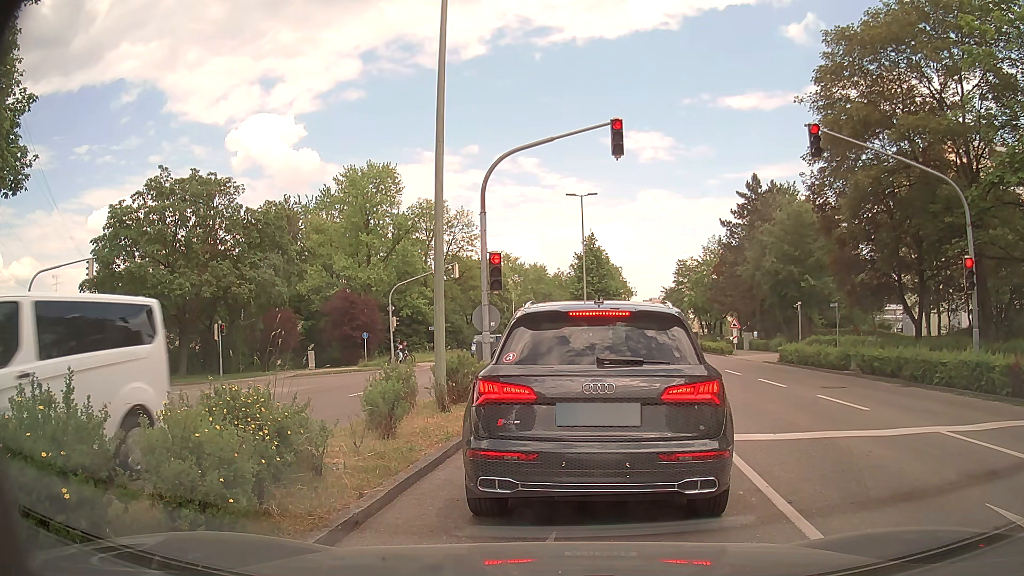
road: tertiary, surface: asphalt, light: Day
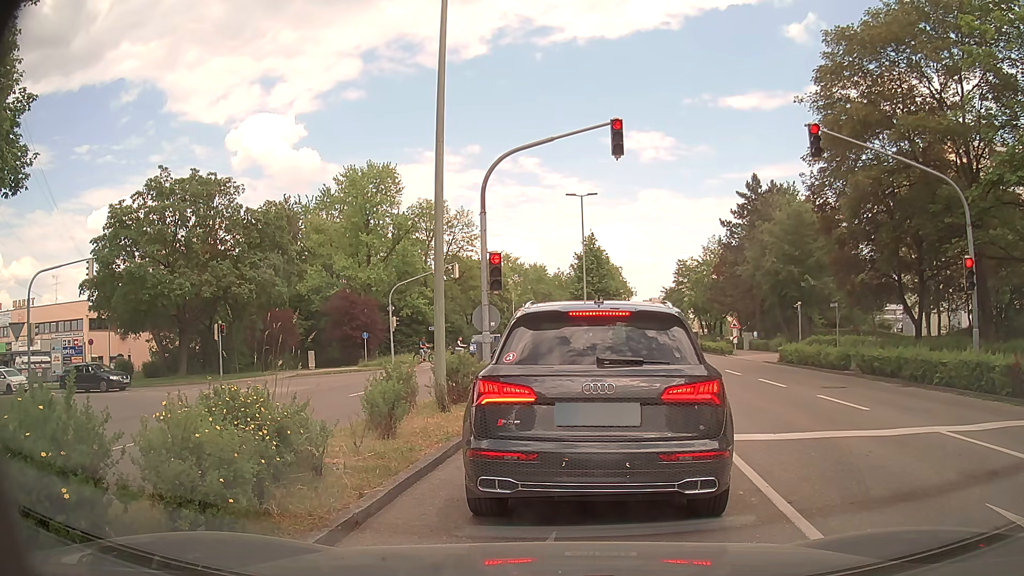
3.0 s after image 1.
(0.0, 0.0) m; 0°
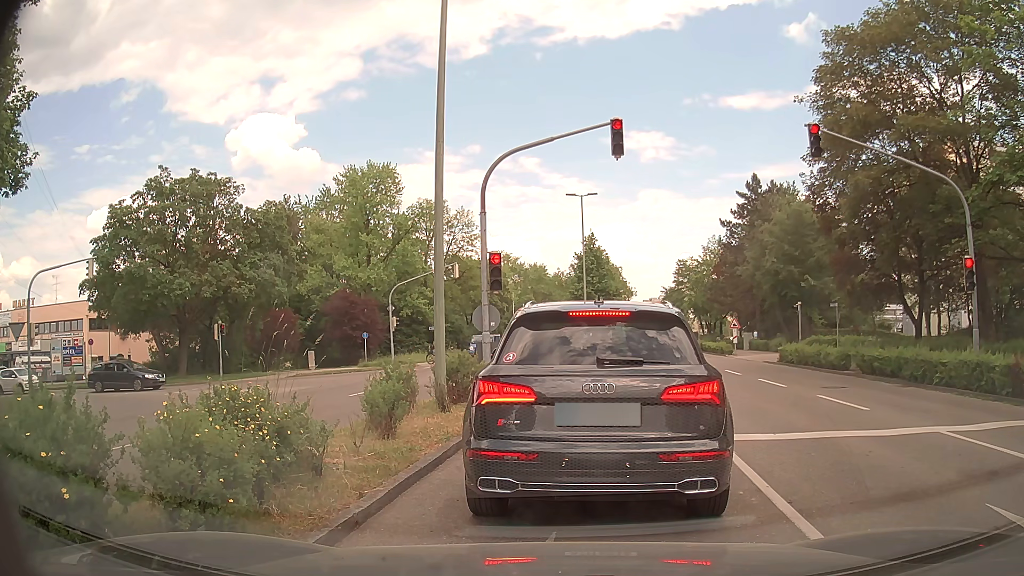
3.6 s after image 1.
(0.0, 0.0) m; 0°
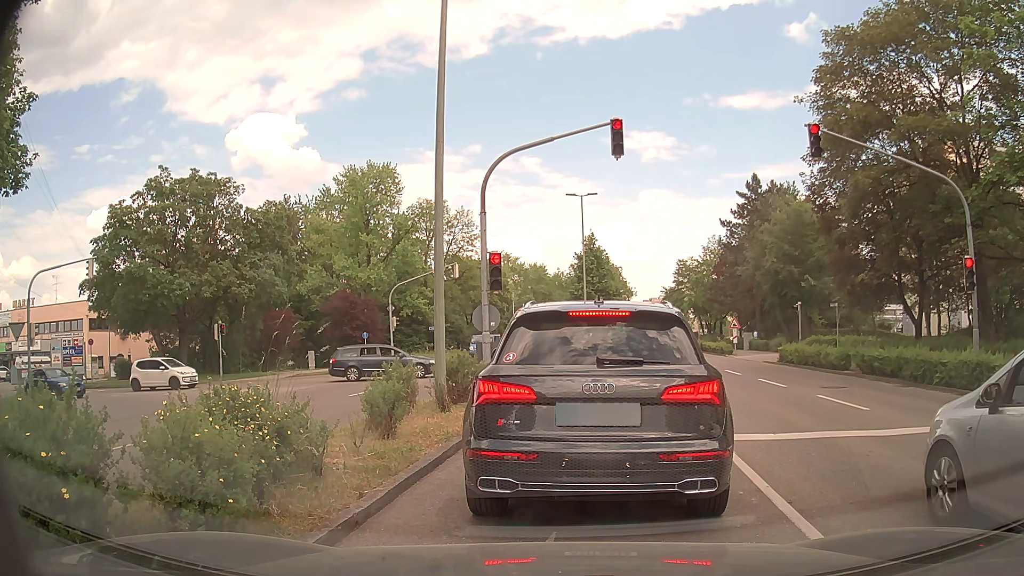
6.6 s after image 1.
(0.0, 0.0) m; 0°
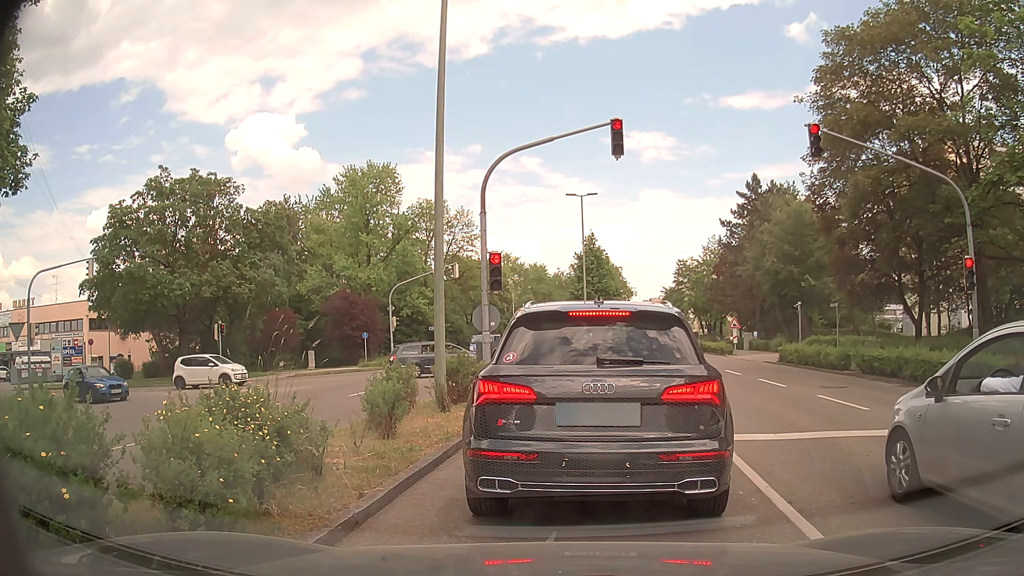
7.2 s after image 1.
(0.0, 0.0) m; 0°
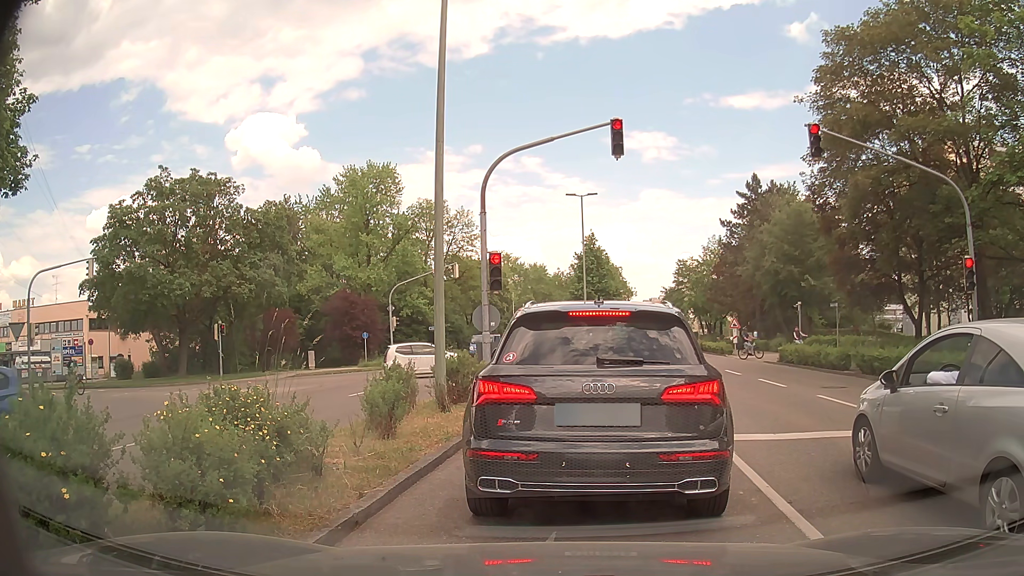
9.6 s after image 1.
(0.0, 0.0) m; 0°
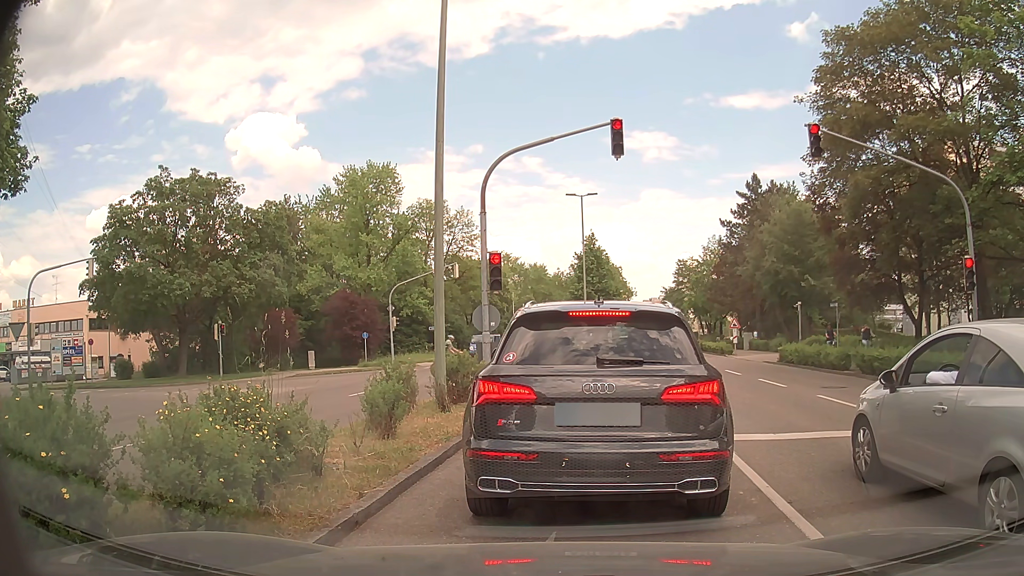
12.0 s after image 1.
(0.0, 0.0) m; 0°
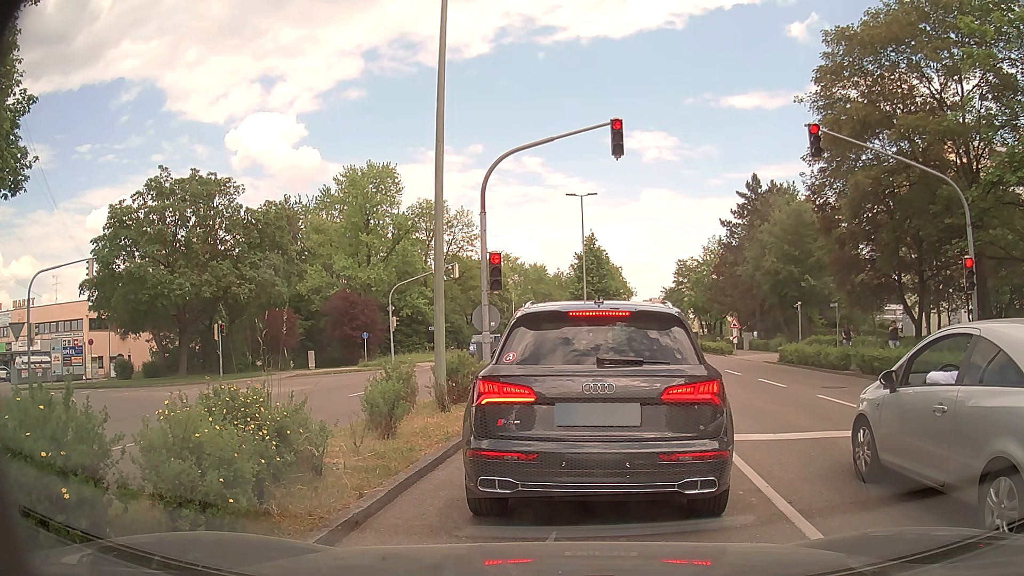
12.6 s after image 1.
(0.0, 0.0) m; 0°
(+1, +10) (+2, +20) (-2, +29) (-11, +33) (-21, +34) (-31, +35) (-40, +37) (-50, +38) (-60, +39) (-70, +40) m
